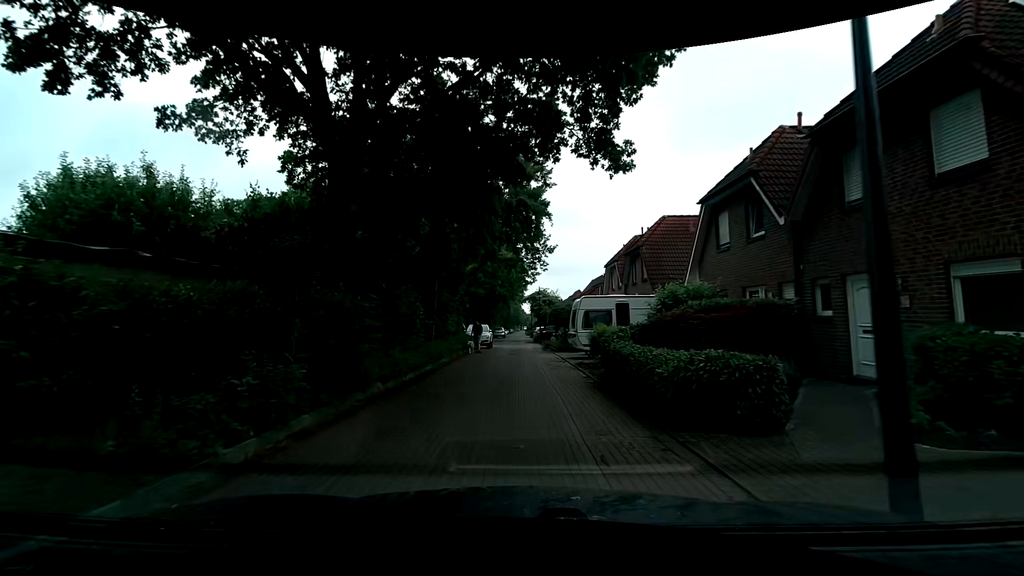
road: residential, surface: paving_stones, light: Day
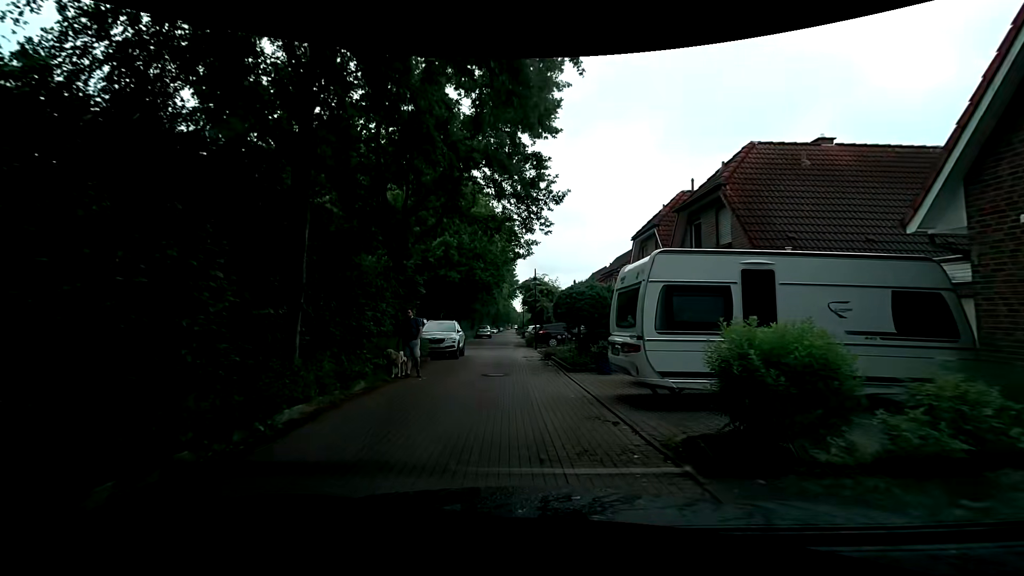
(0.0, +12.2) m; 0°
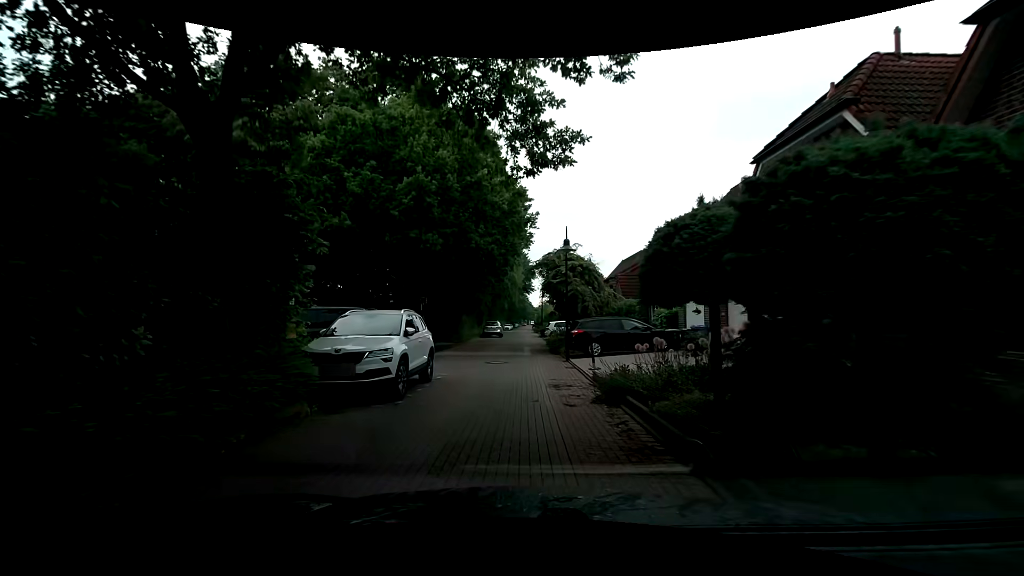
(-0.2, +11.9) m; -1°
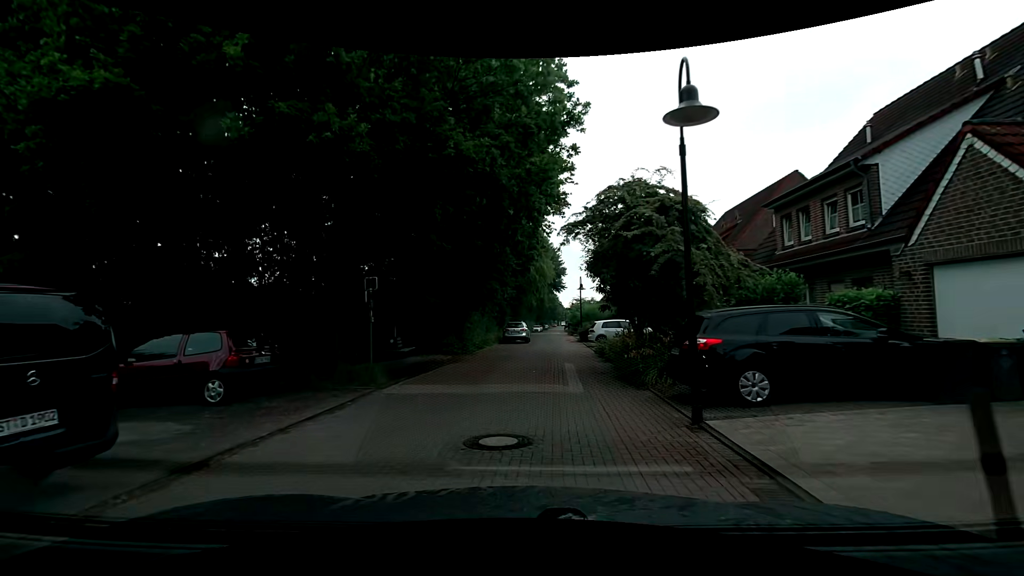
(-0.3, +11.4) m; -5°
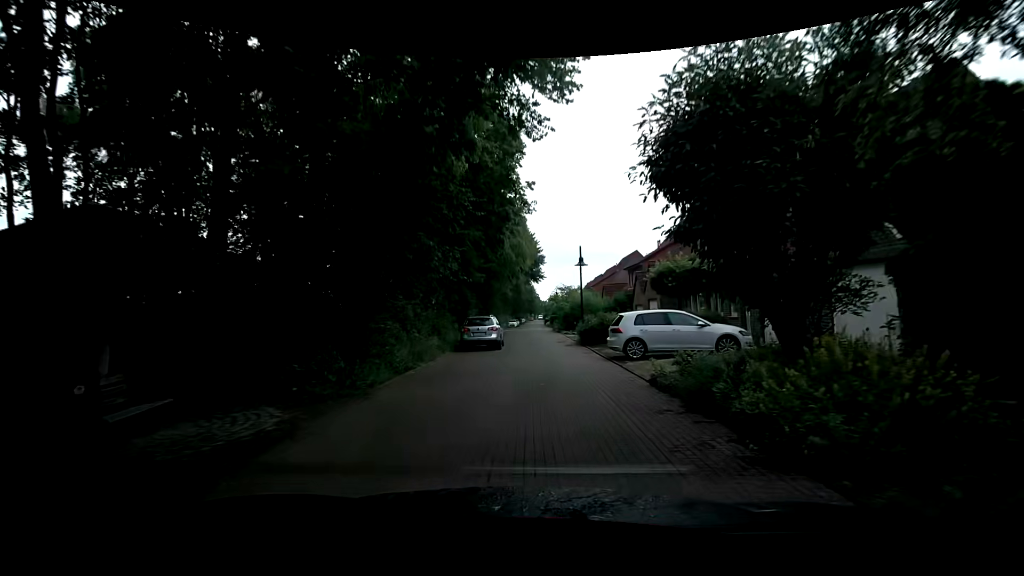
(+0.5, +13.0) m; +5°
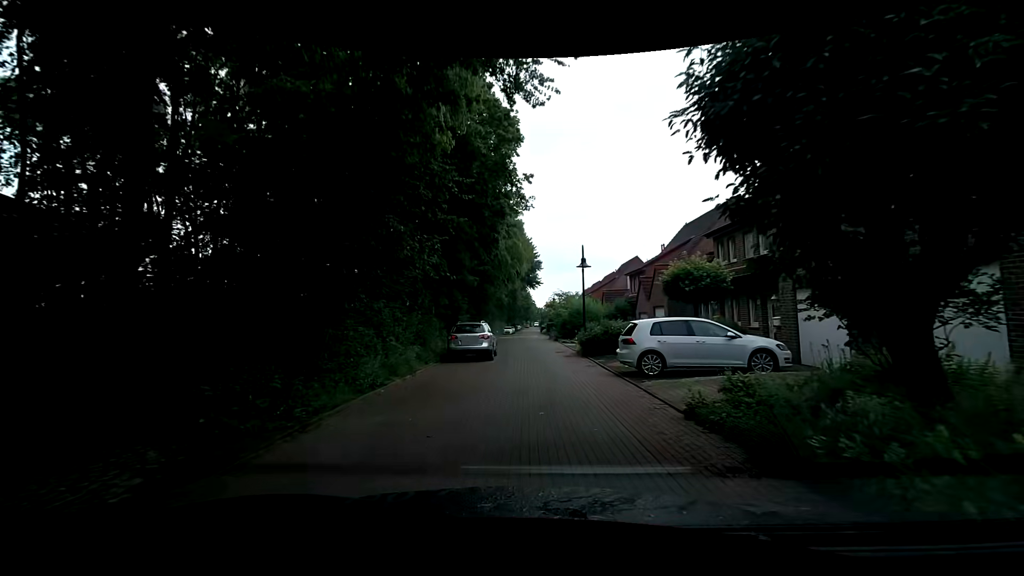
(-0.1, +2.5) m; -2°
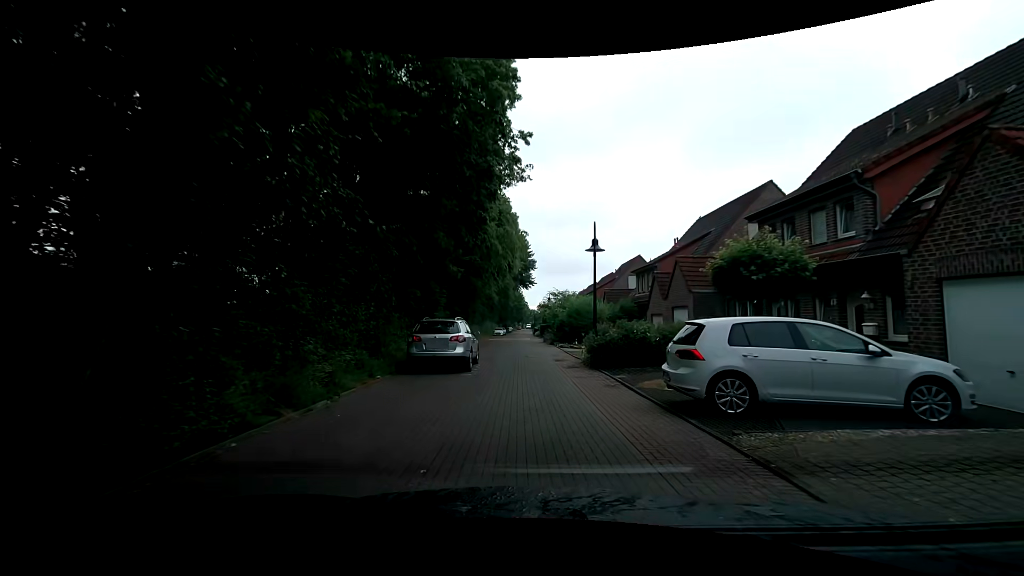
(0.0, +5.5) m; +2°
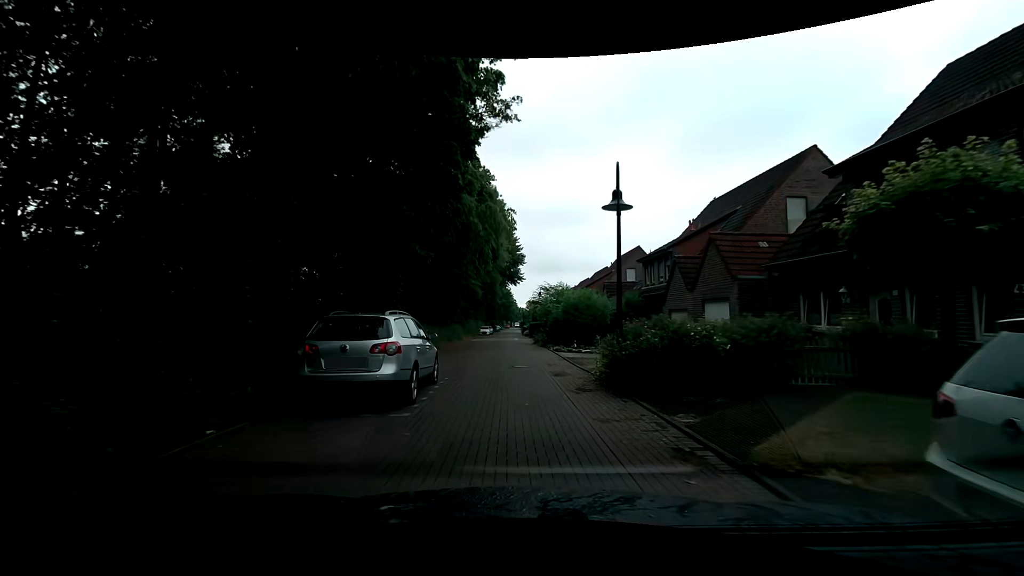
(0.0, +6.1) m; 0°
(0, +10) (0, +20) (-1, +30) (-2, +40) (-1, +50) (-1, +60) (-2, +70) (-2, +80) (-2, +90) (-2, +100) m
